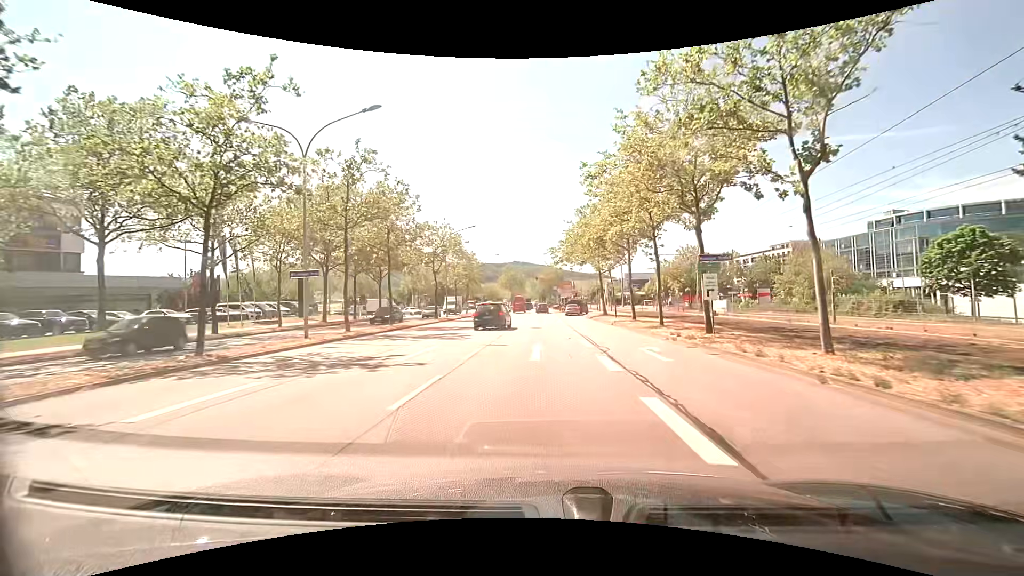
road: primary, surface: asphalt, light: Day
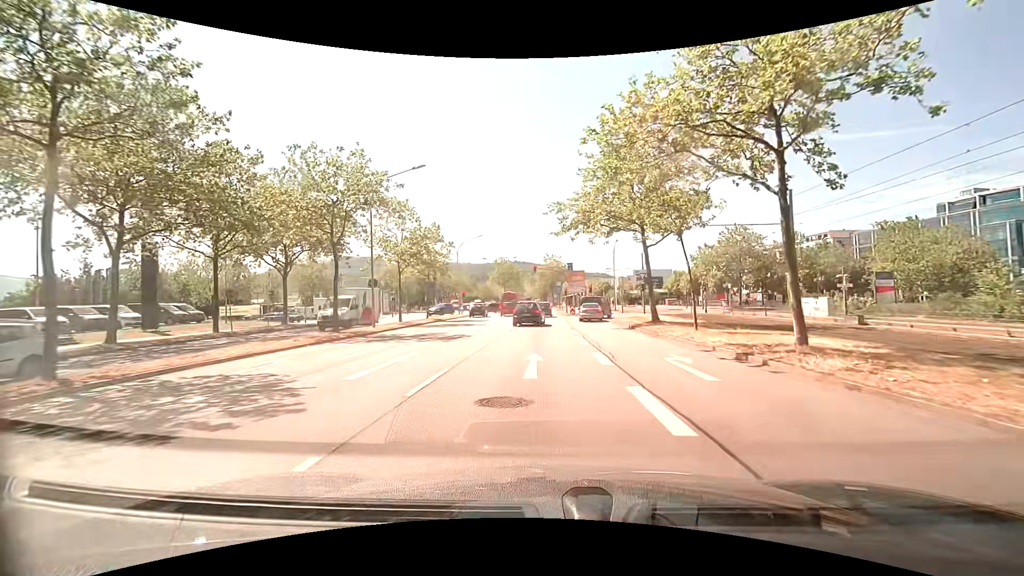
(+0.2, +22.9) m; 0°
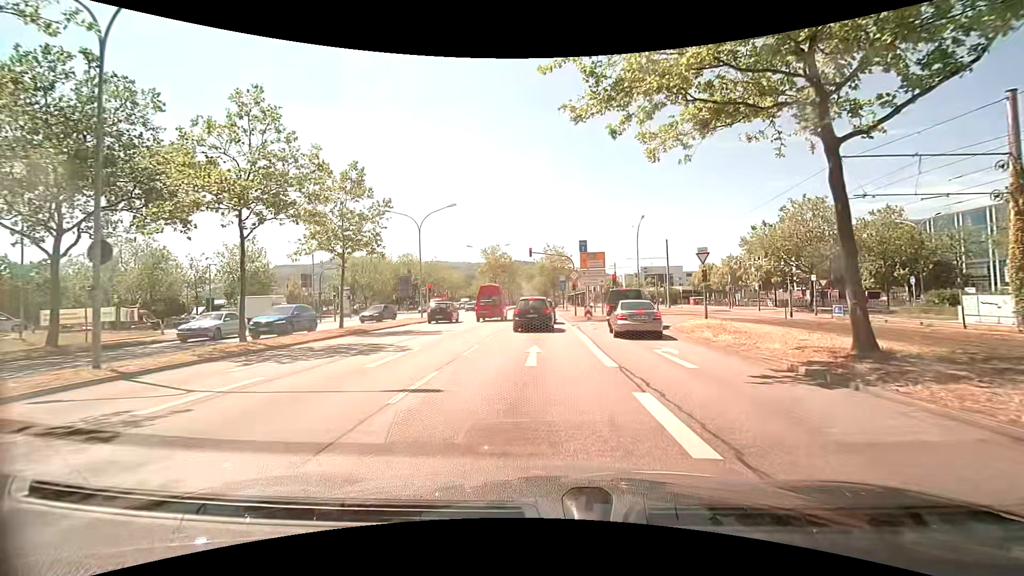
(+0.1, +18.4) m; +1°
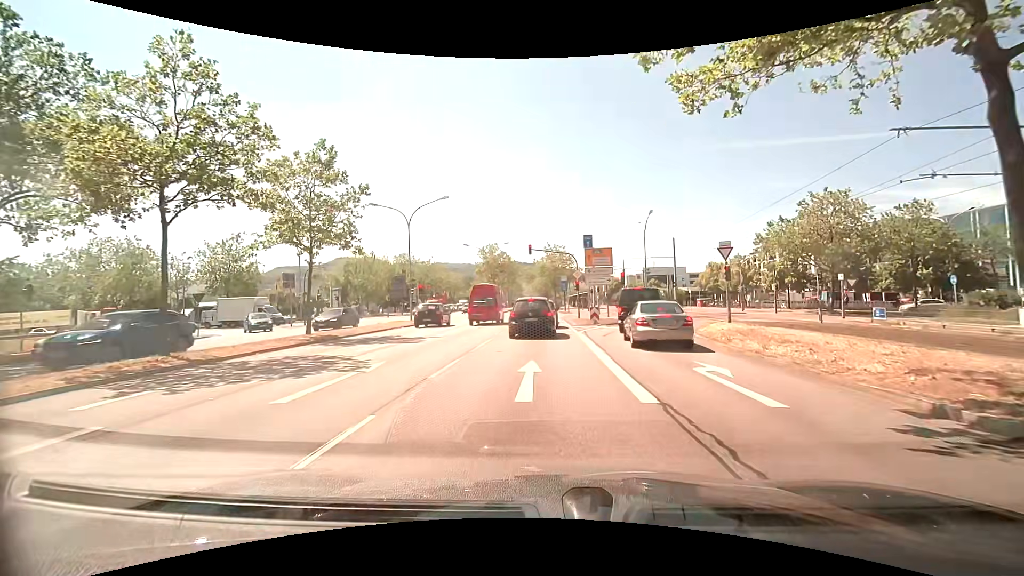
(0.0, +3.5) m; 0°
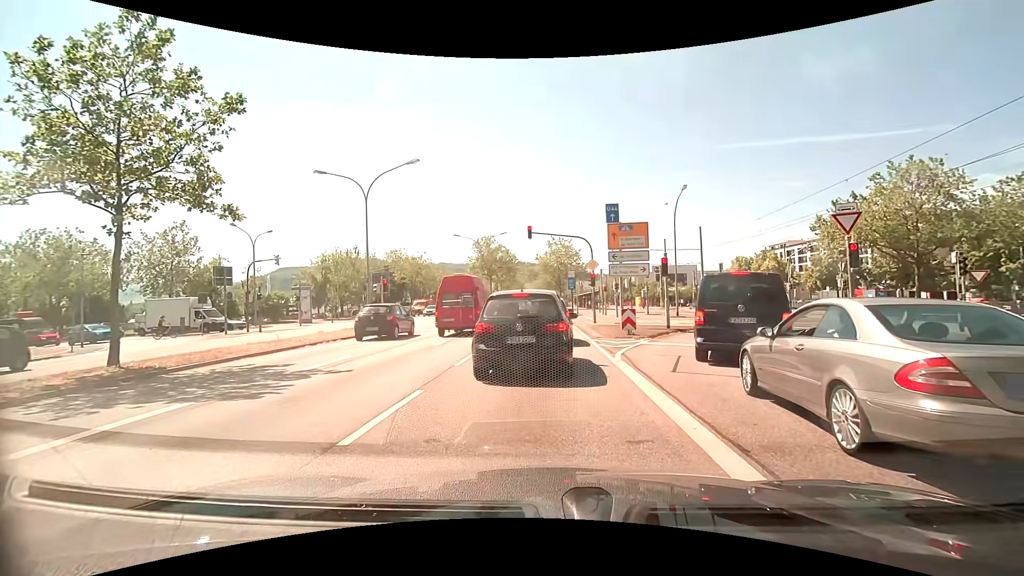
(-0.1, +9.9) m; 0°
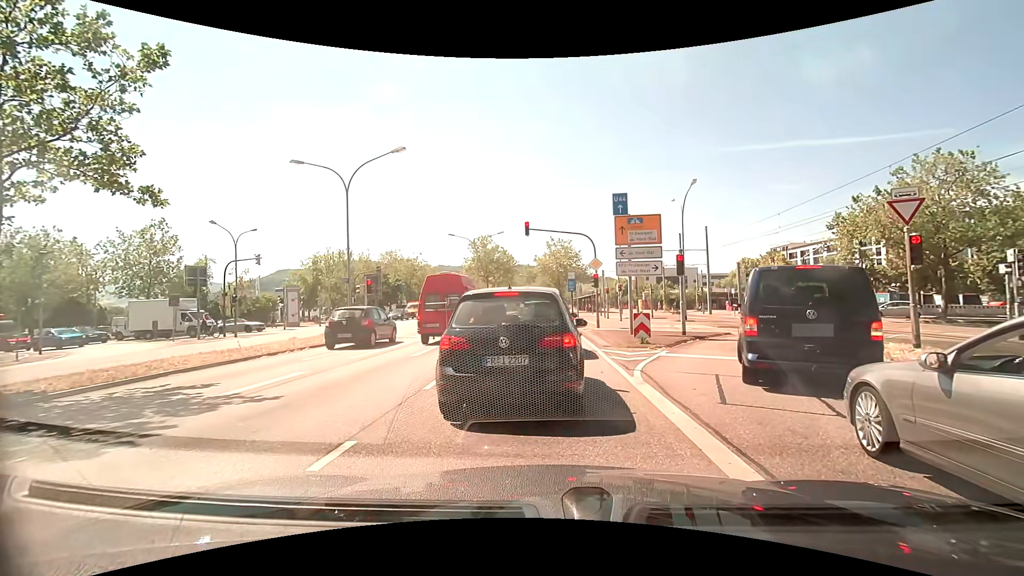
(0.0, +2.5) m; 0°
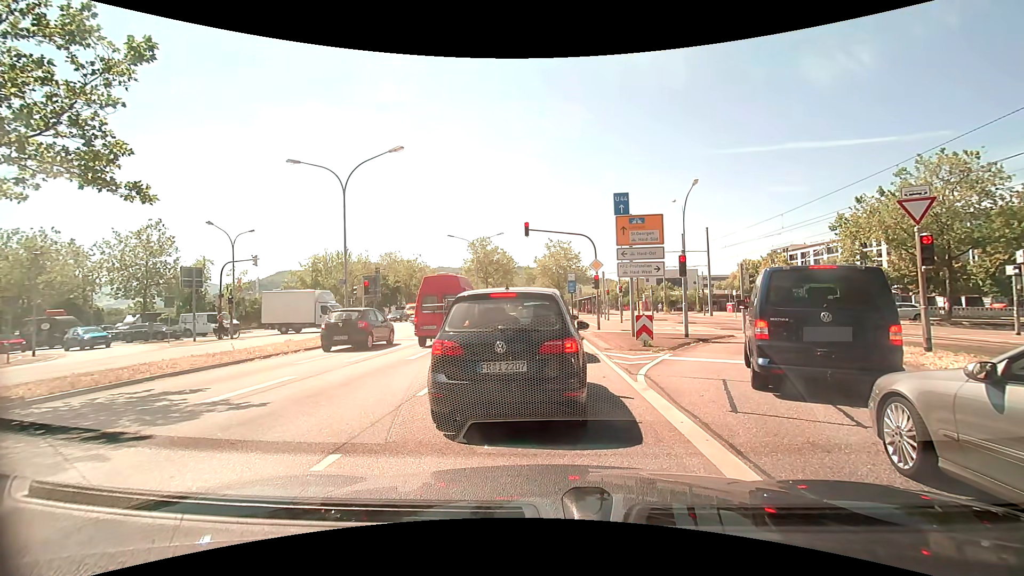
(0.0, +0.4) m; 0°
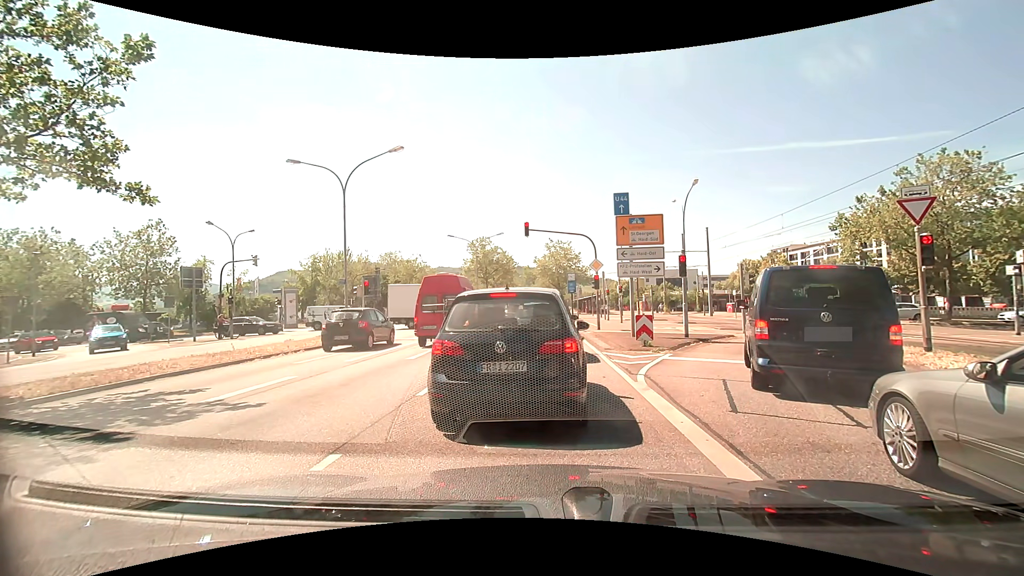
(0.0, 0.0) m; 0°
(0, +10) (0, +20) (0, +30) (0, +40) (0, +50) (0, +60) (0, +70) (0, +80) (0, +90) (-1, +100) m
